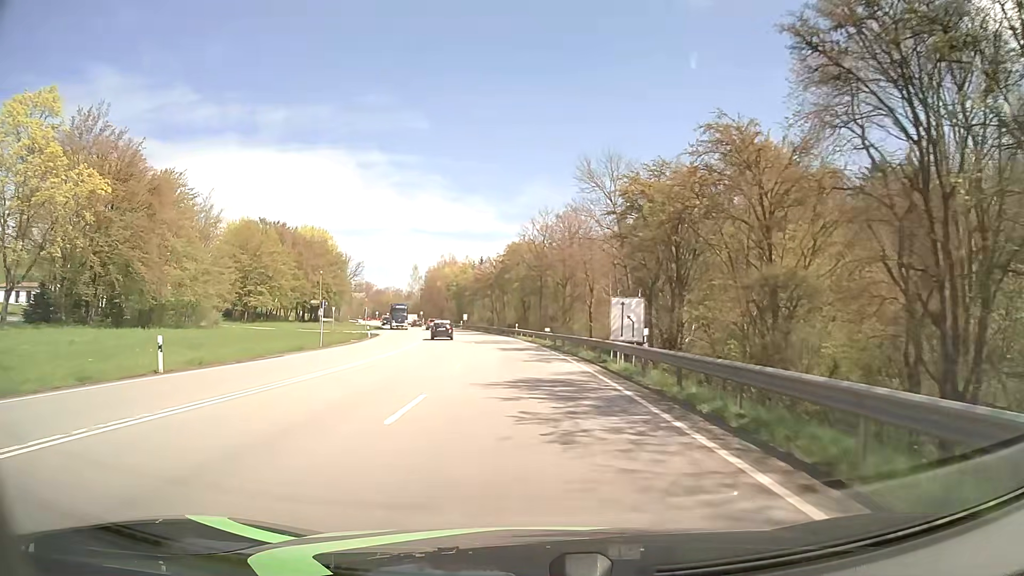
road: primary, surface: asphalt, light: Day
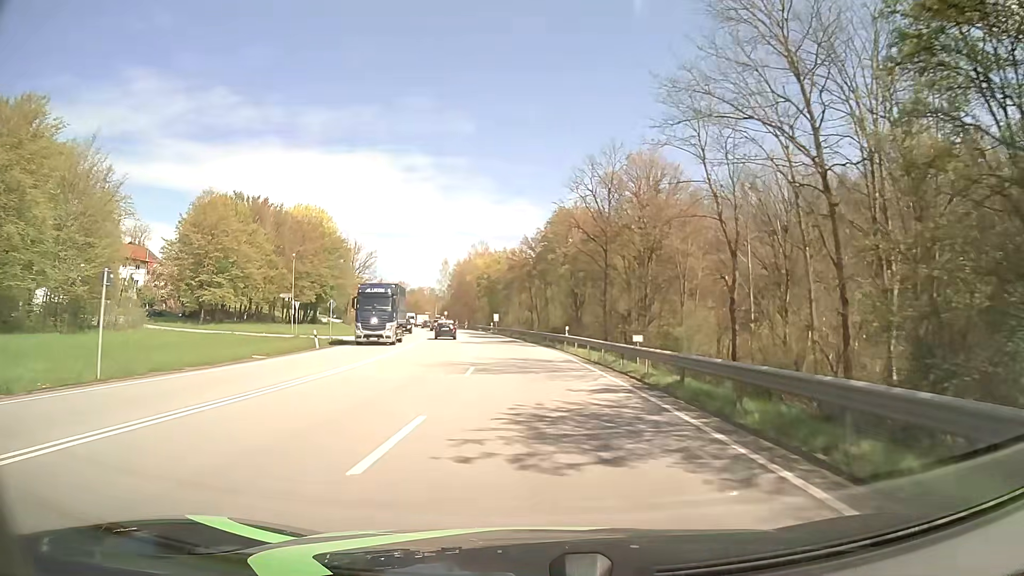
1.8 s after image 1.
(-0.9, +27.1) m; -4°
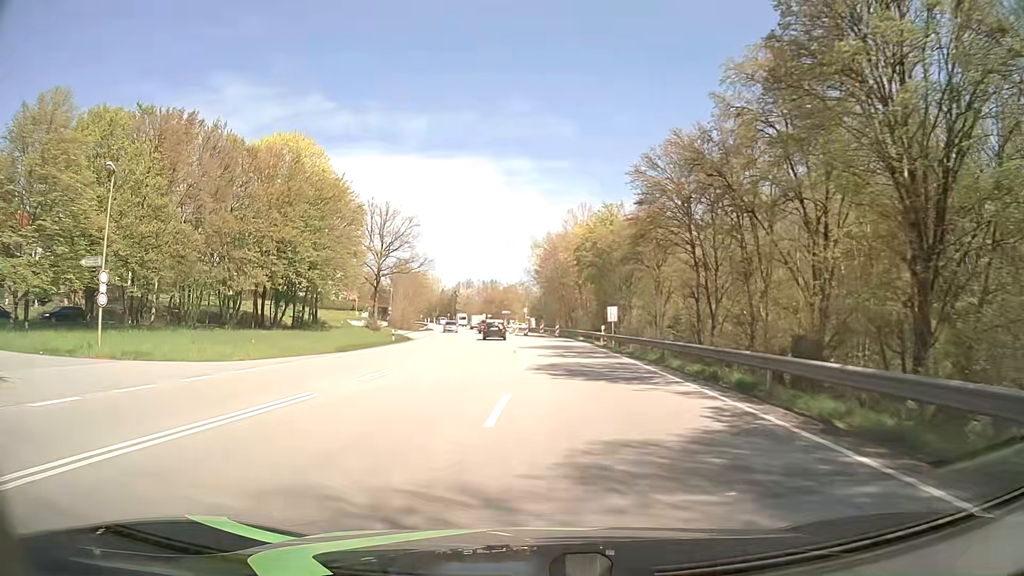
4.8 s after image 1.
(-2.9, +45.3) m; -8°
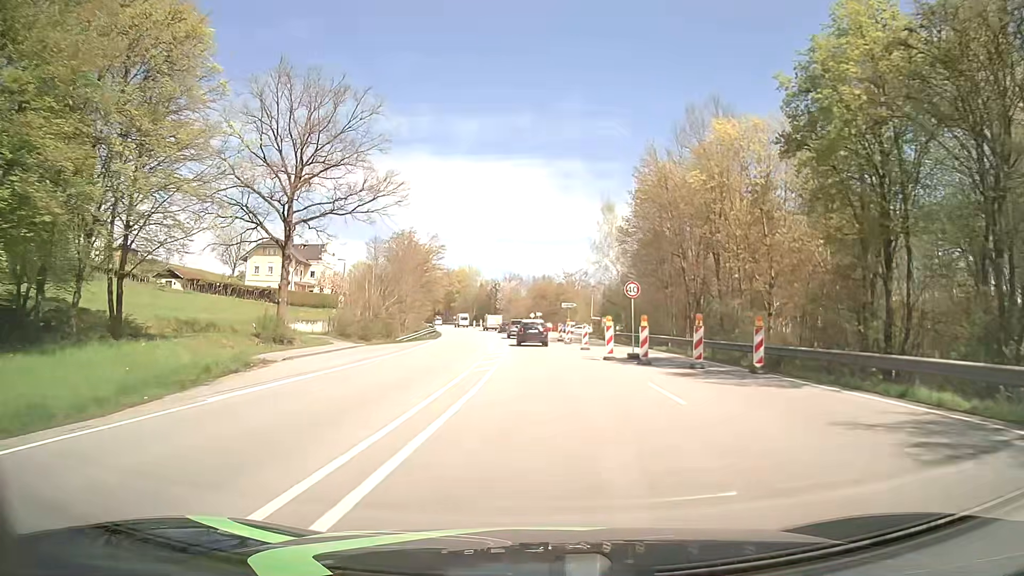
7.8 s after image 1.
(-2.9, +45.5) m; -5°
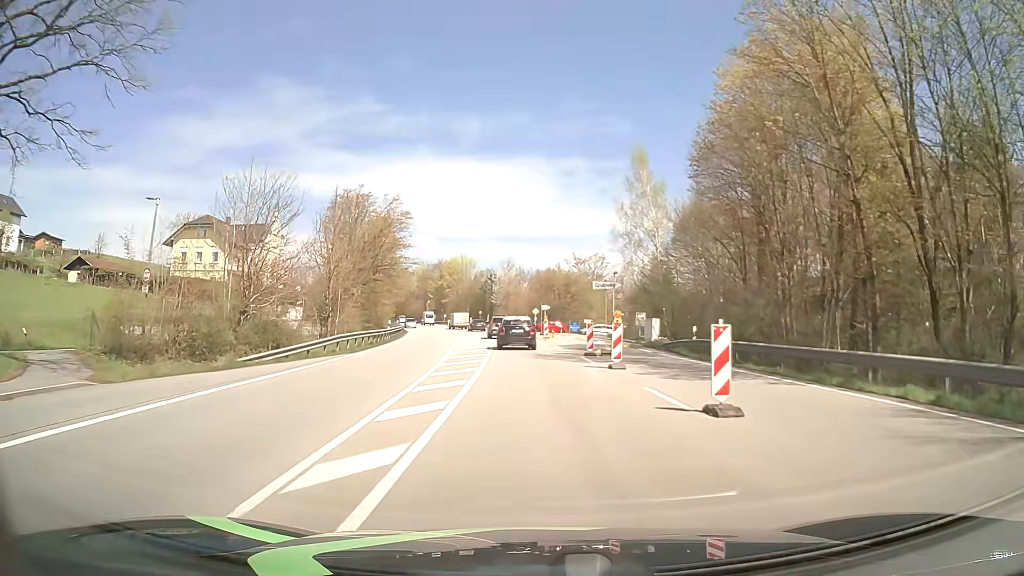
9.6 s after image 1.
(+0.1, +25.1) m; 0°
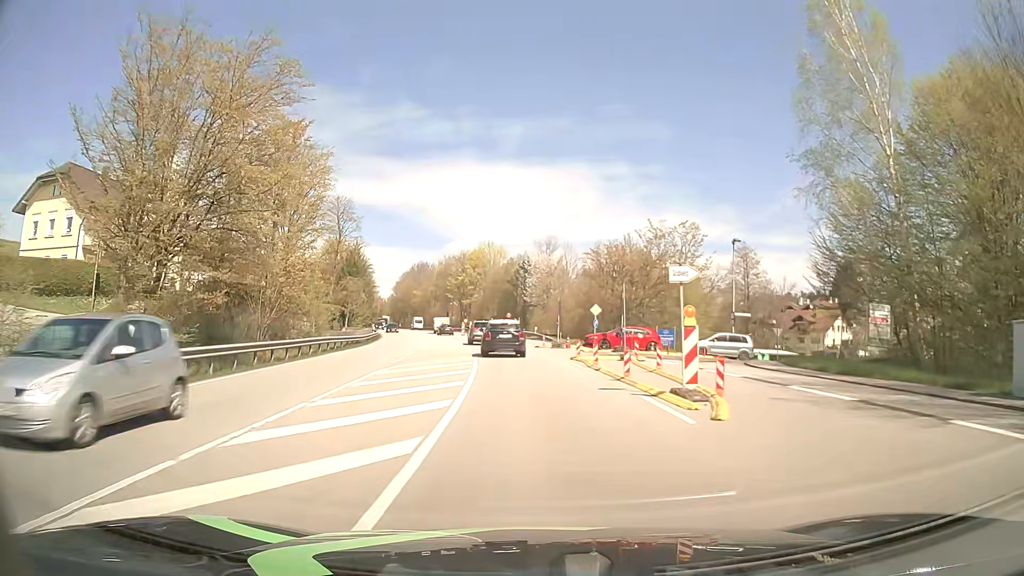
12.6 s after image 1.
(-1.0, +36.4) m; -3°
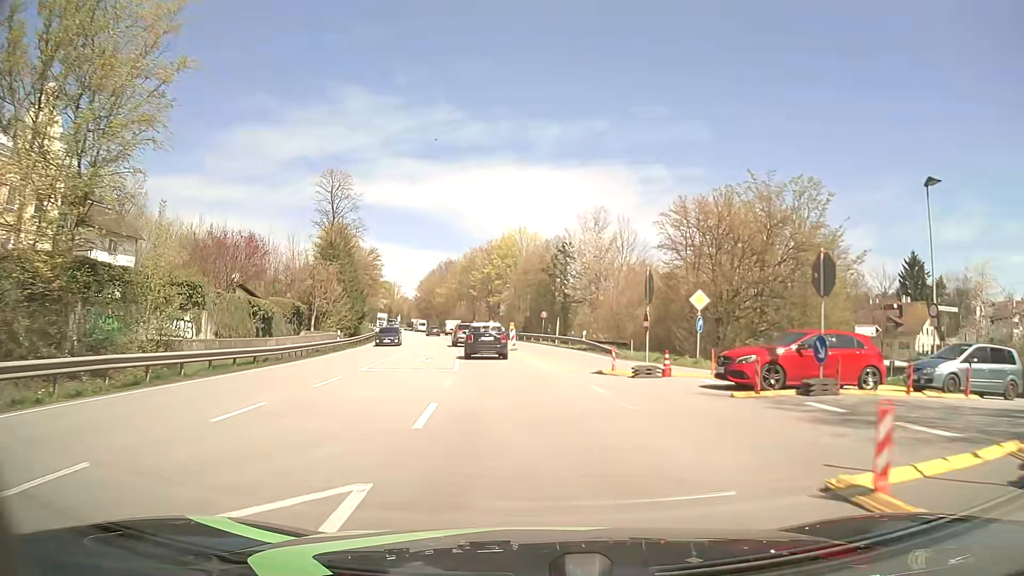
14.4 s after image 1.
(-0.7, +21.7) m; -3°
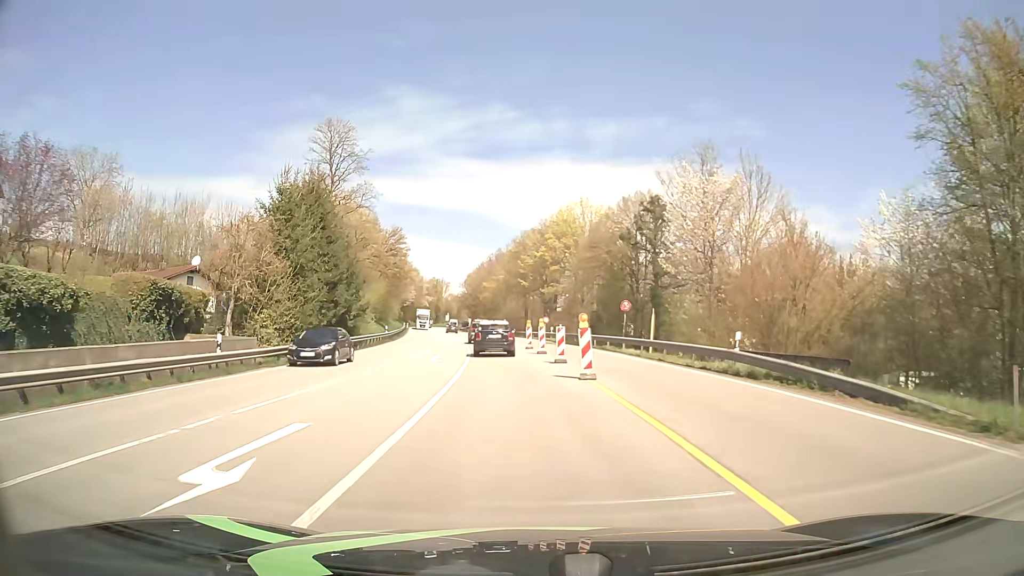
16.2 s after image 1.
(-0.9, +22.7) m; -5°
